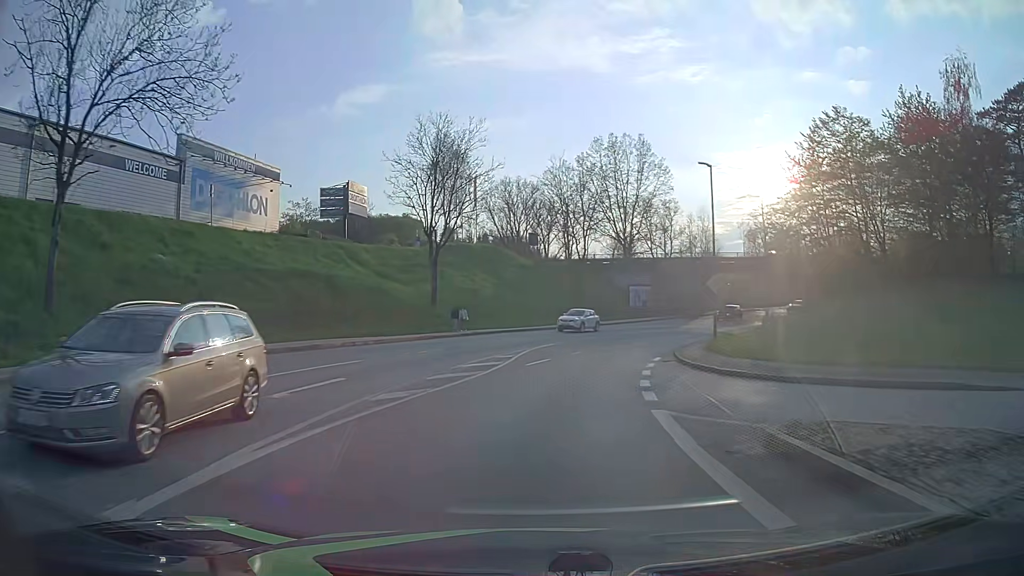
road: tertiary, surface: asphalt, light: Day
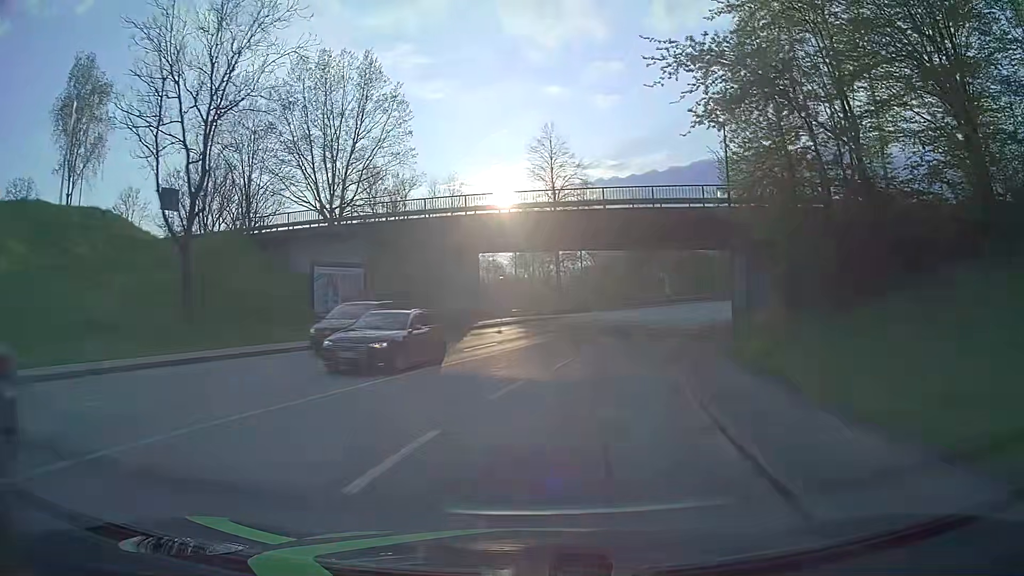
(+6.8, +37.6) m; +23°
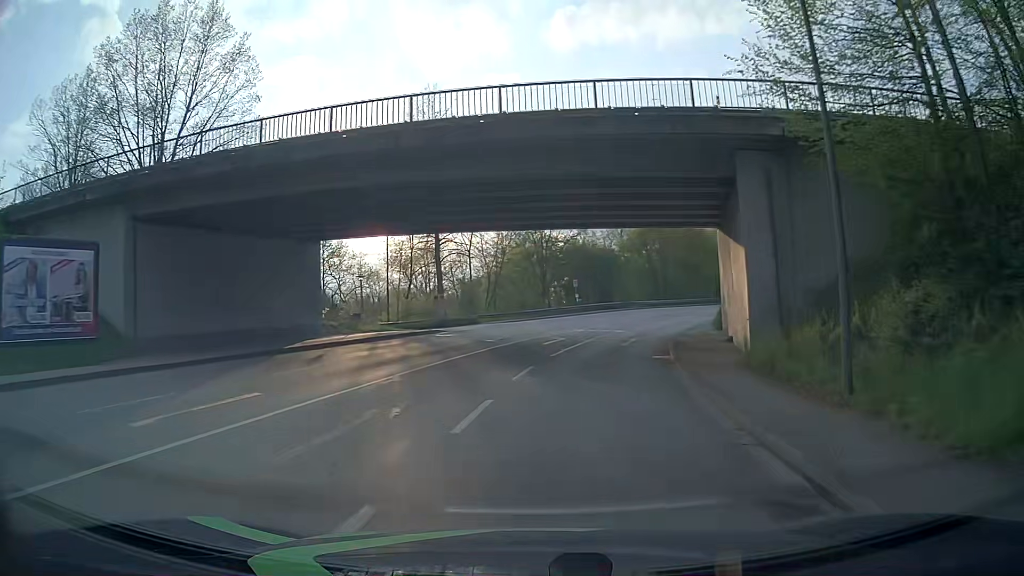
(+1.2, +15.1) m; +9°
(0, +10) (+2, +20) (+3, +30) (+6, +39) (+10, +49) (+14, +58) (+19, +66) (+25, +74) (+32, +82) (+39, +88) m
